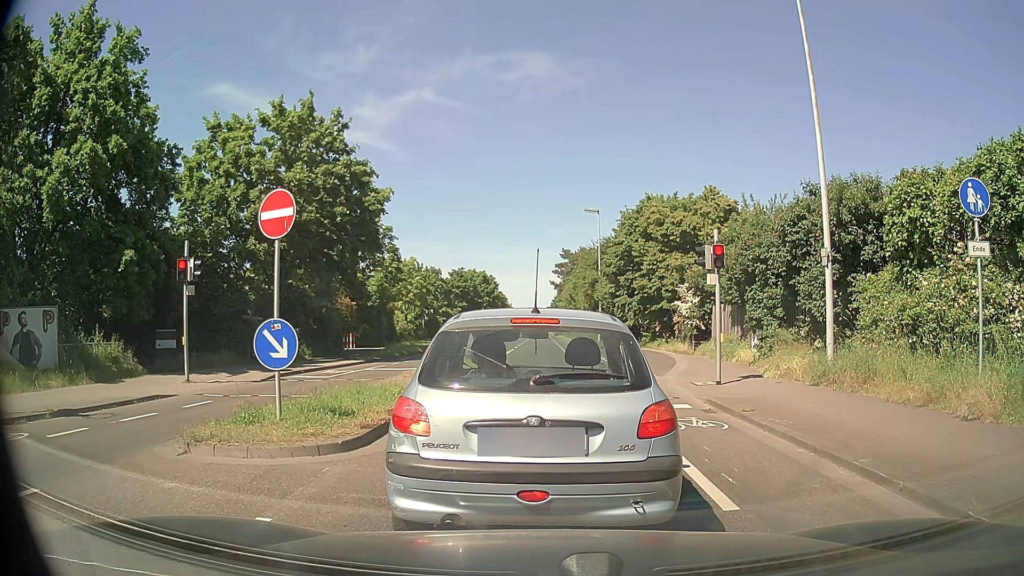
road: secondary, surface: asphalt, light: Day
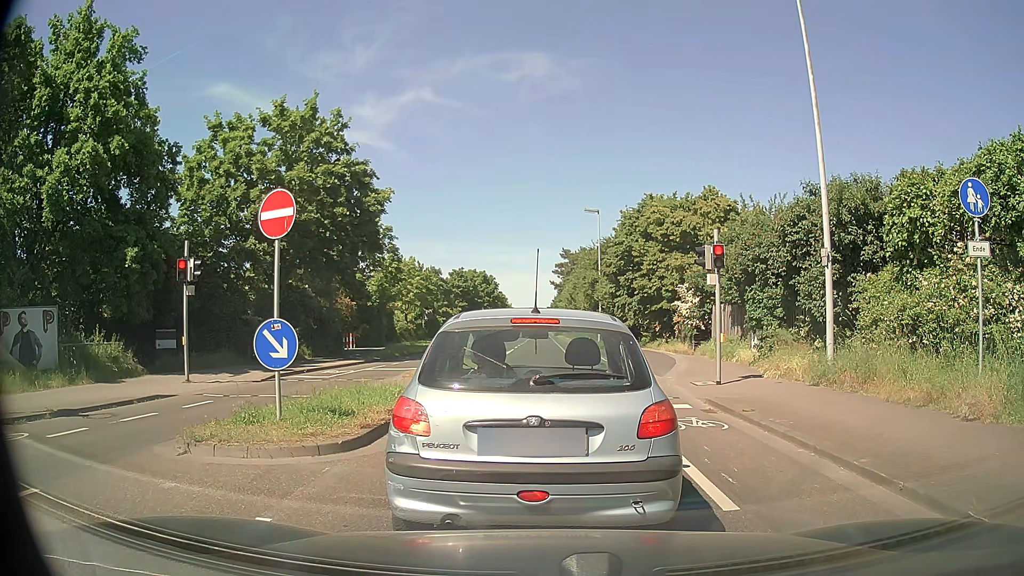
(0.0, 0.0) m; 0°
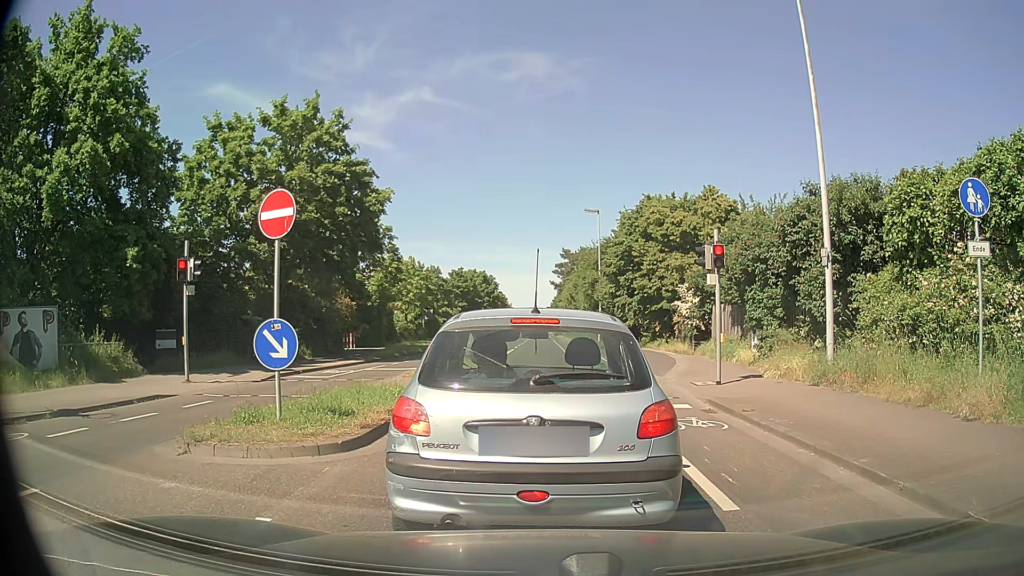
(0.0, 0.0) m; 0°
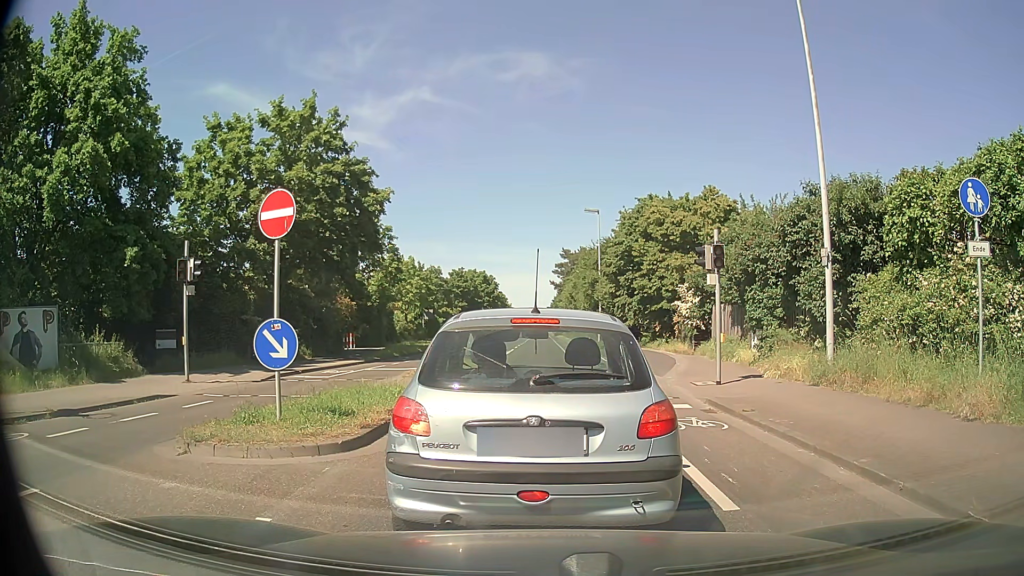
(0.0, 0.0) m; 0°
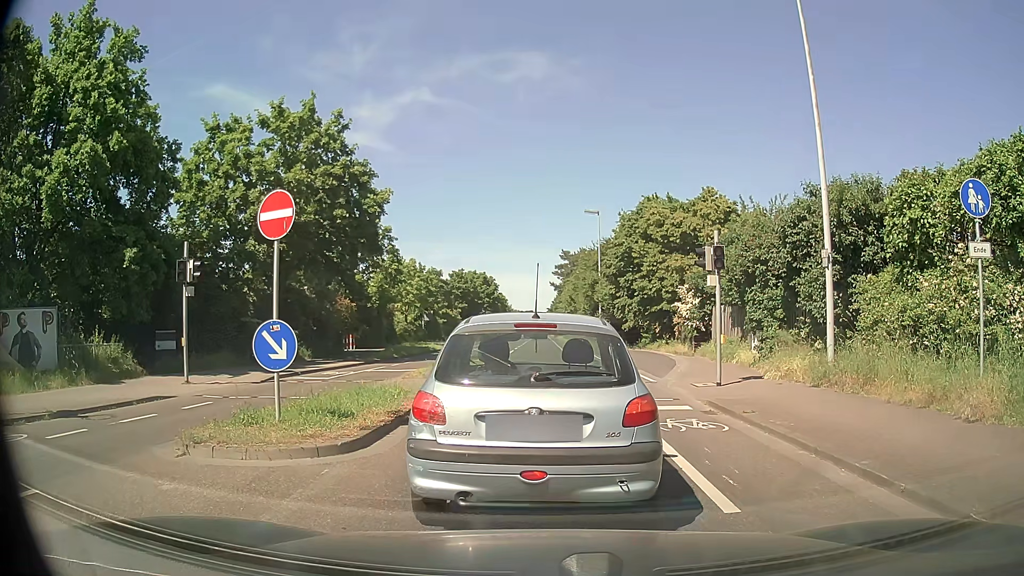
(0.0, 0.0) m; 0°
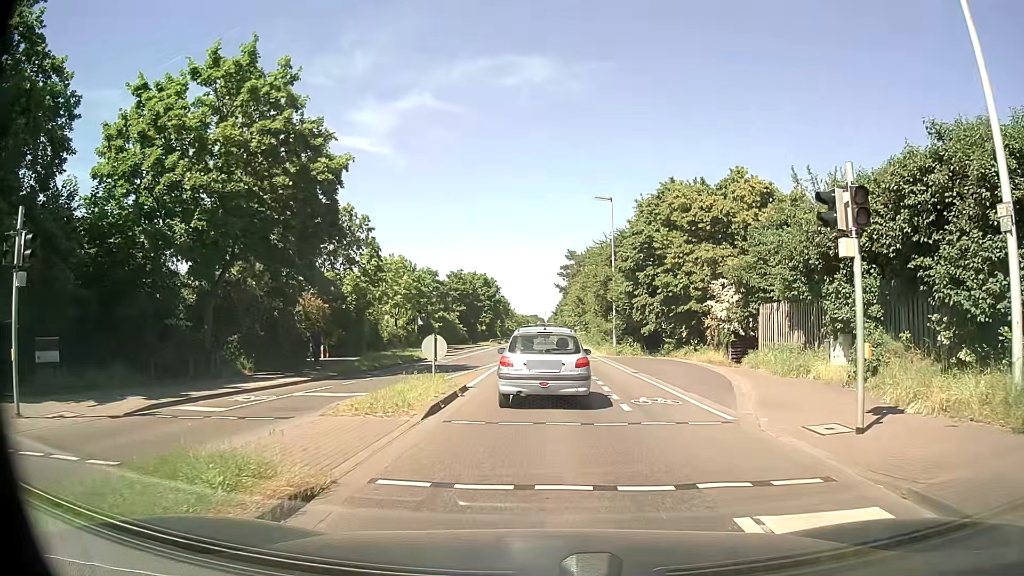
(0.0, +7.6) m; 0°
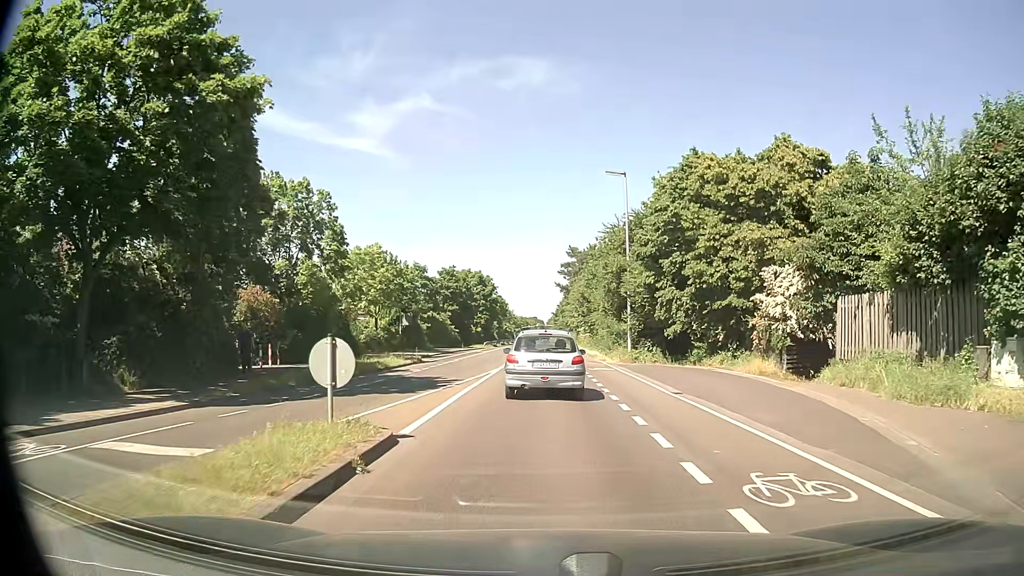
(0.0, +8.0) m; 0°
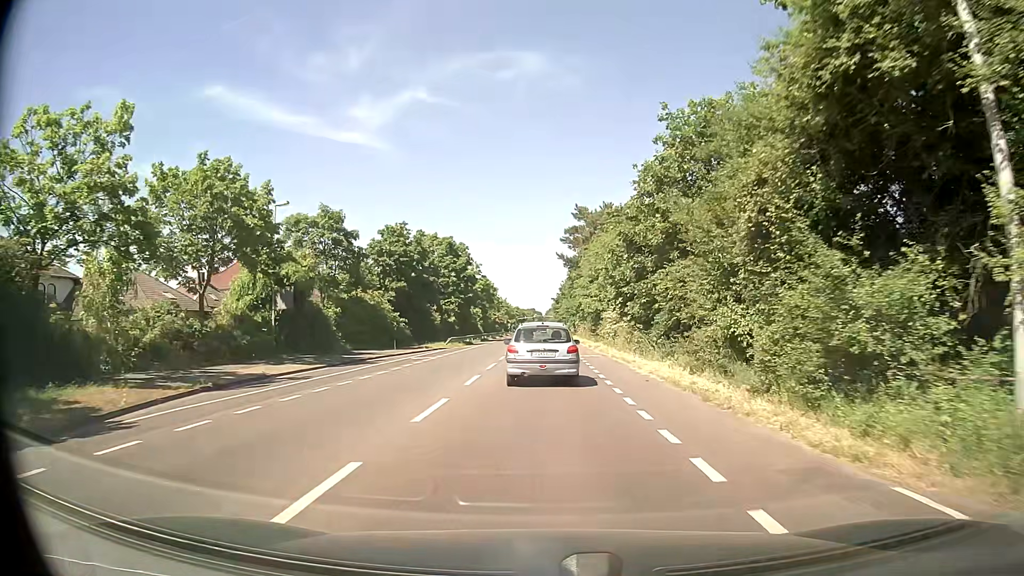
(+0.1, +31.0) m; 0°
(0, +10) (0, +20) (0, +30) (0, +40) (0, +50) (0, +60) (0, +70) (0, +80) (0, +90) (0, +100) m
